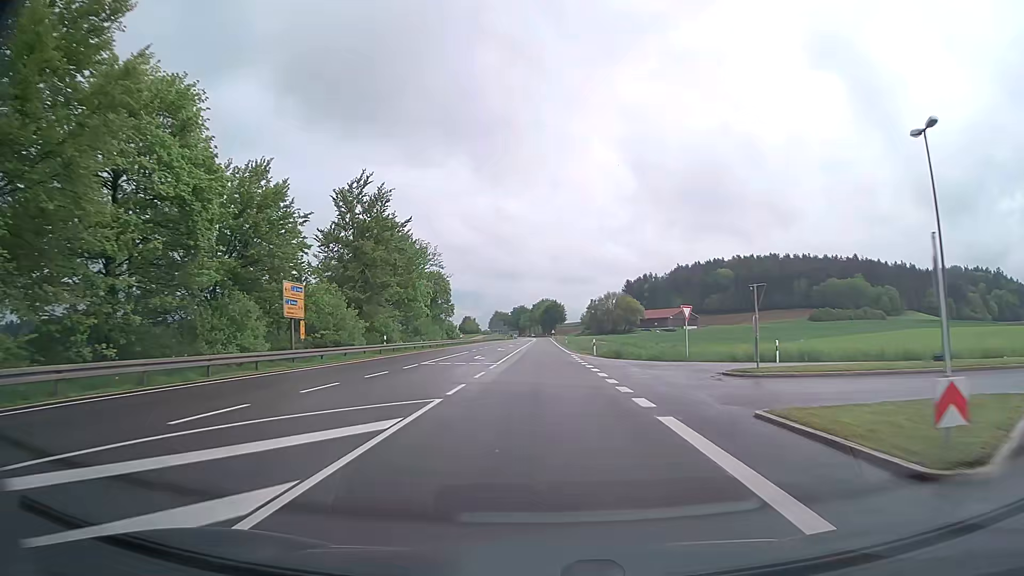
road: trunk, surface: asphalt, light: Day
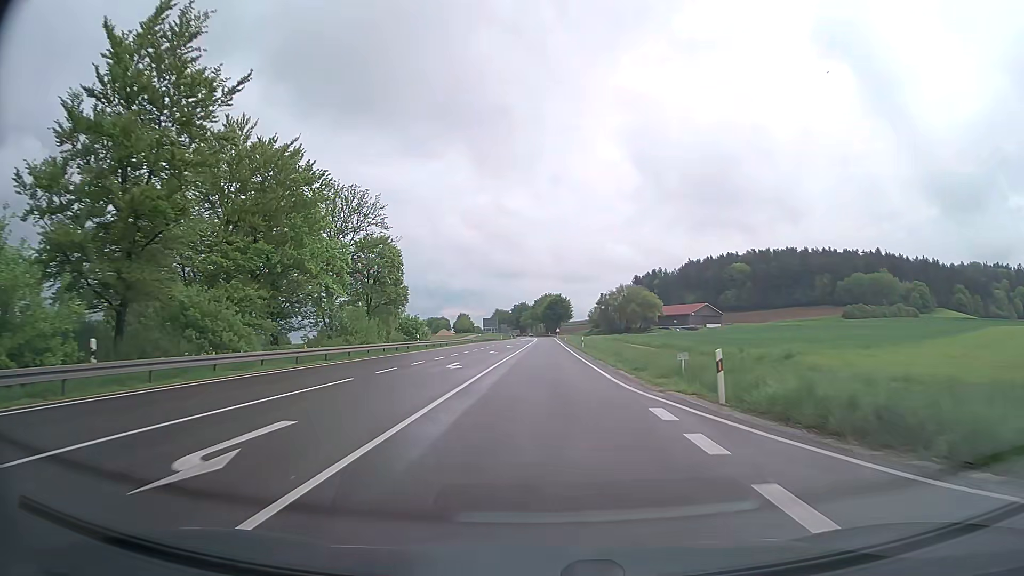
(-0.2, +32.0) m; 0°
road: primary
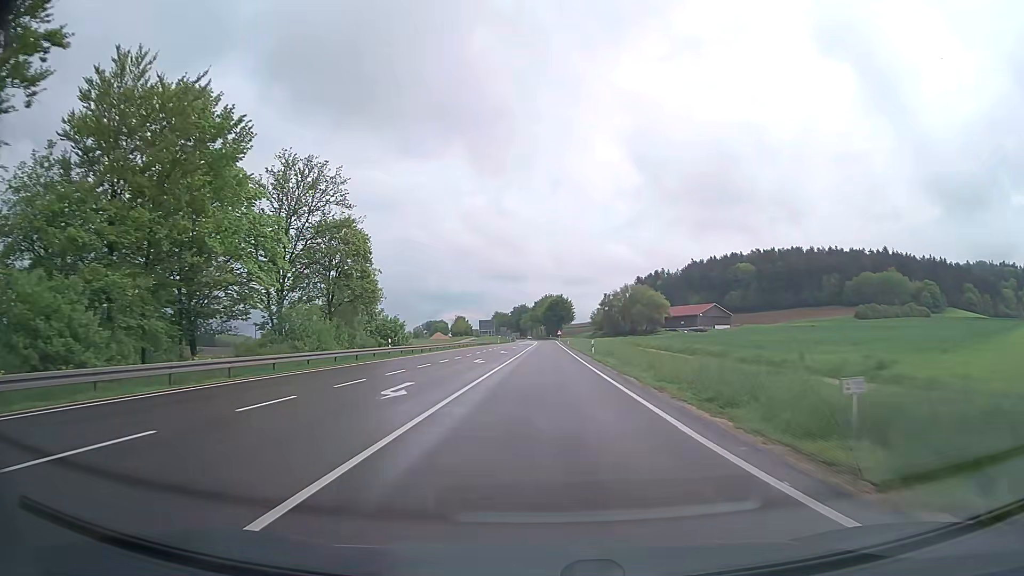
(0.0, +10.8) m; 0°
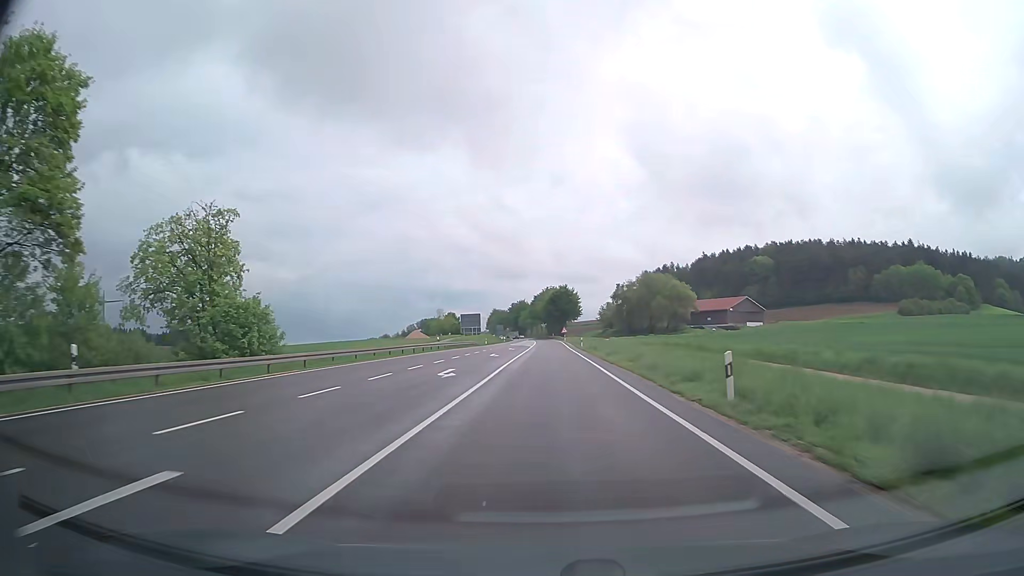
(0.0, +33.3) m; 0°
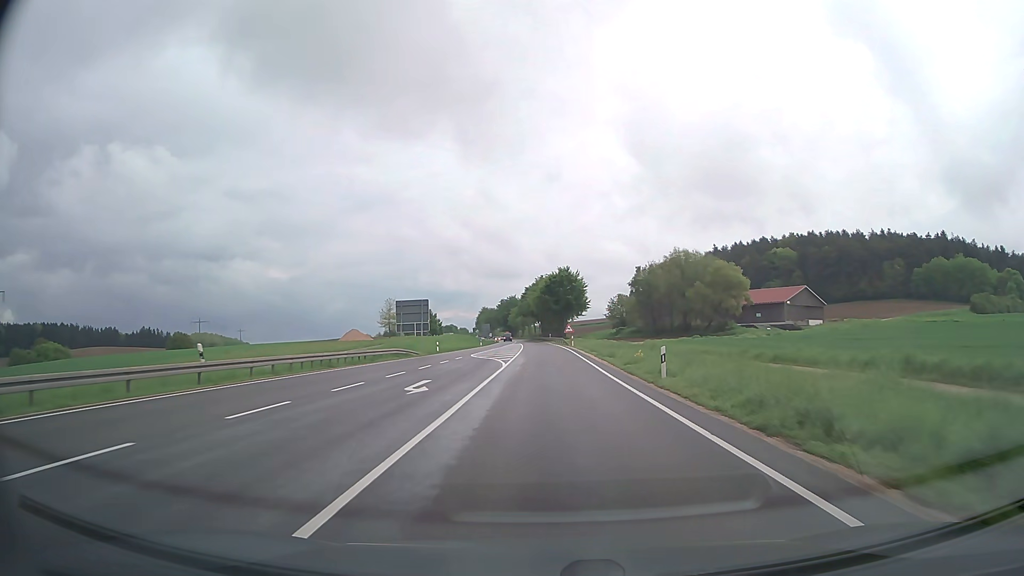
(+0.2, +45.9) m; +1°
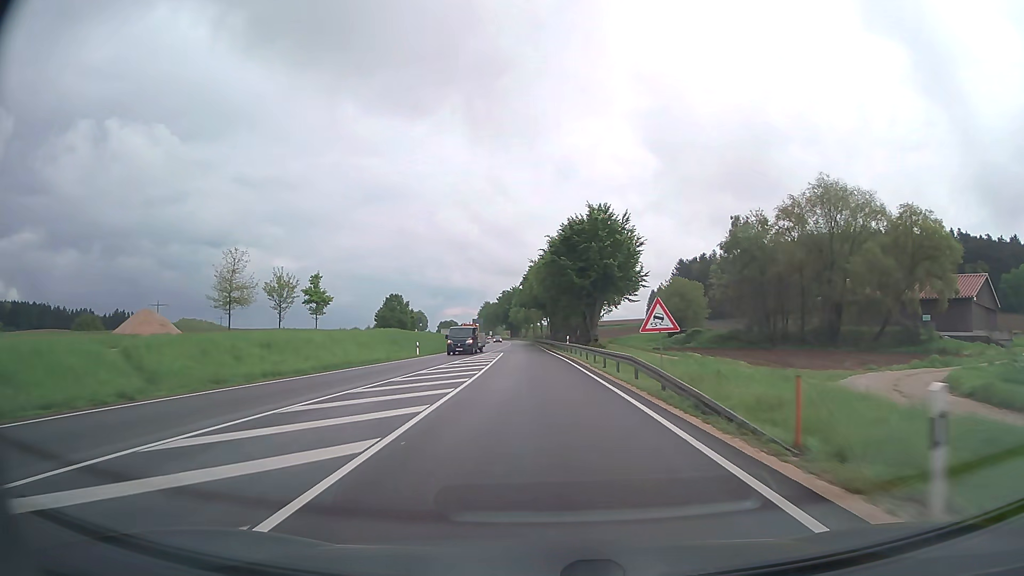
(-0.1, +60.1) m; -1°
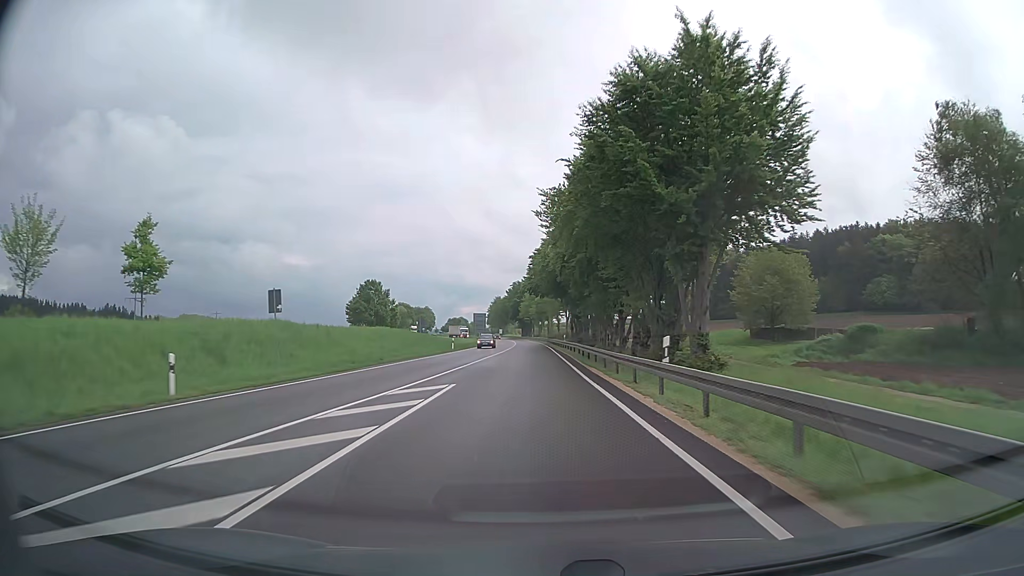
(-0.4, +36.7) m; -1°
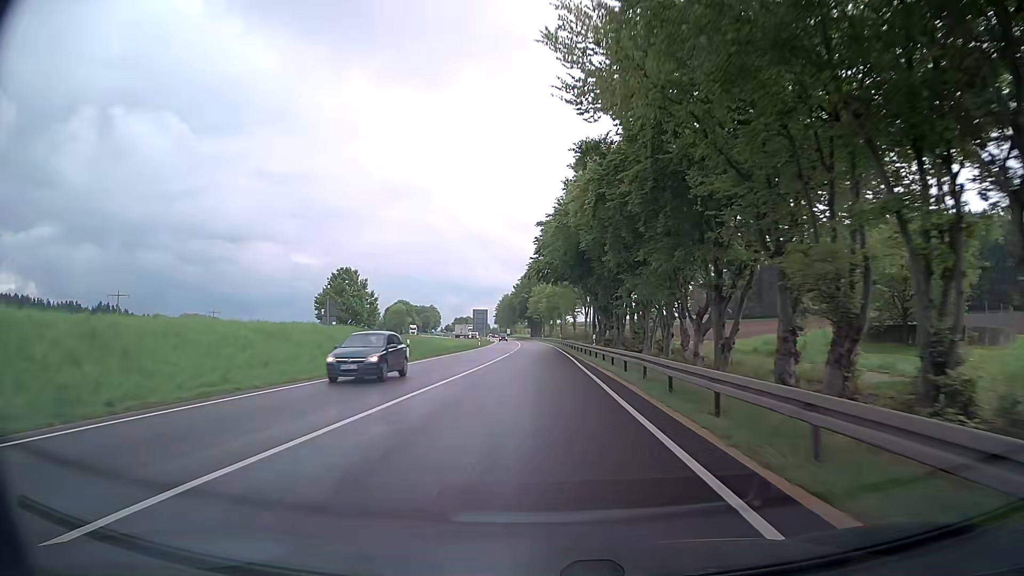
(-0.2, +24.4) m; -1°
(0, +10) (0, +20) (0, +30) (0, +40) (0, +50) (0, +60) (0, +70) (0, +80) (-1, +90) (-1, +100) m
